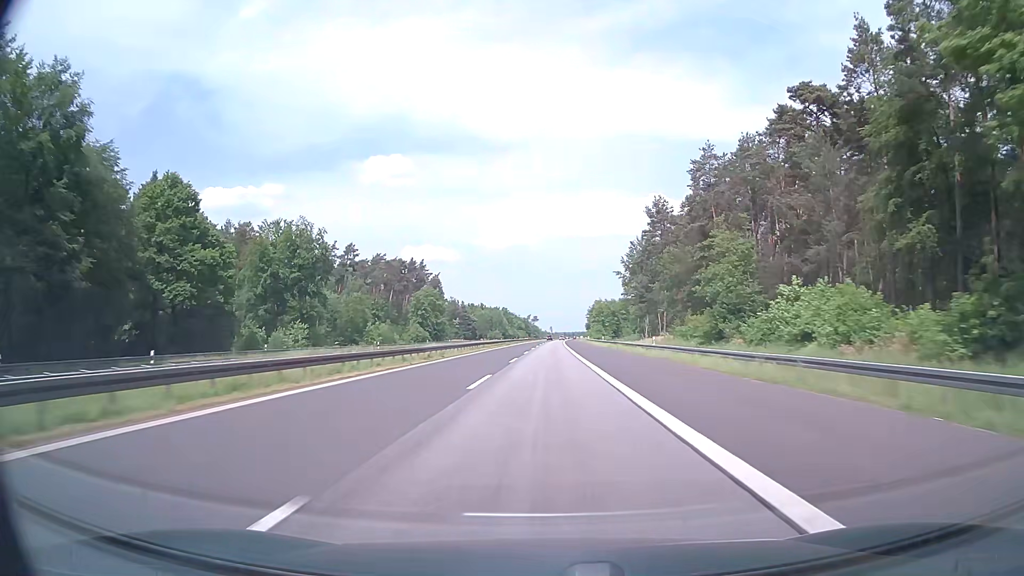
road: motorway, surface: asphalt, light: Day
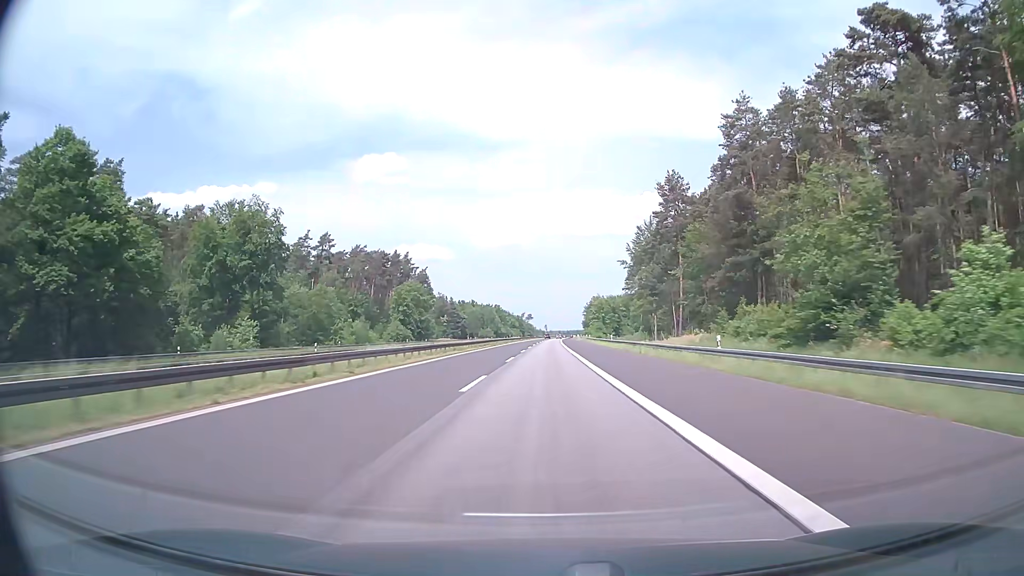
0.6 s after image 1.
(+0.1, +19.0) m; +1°
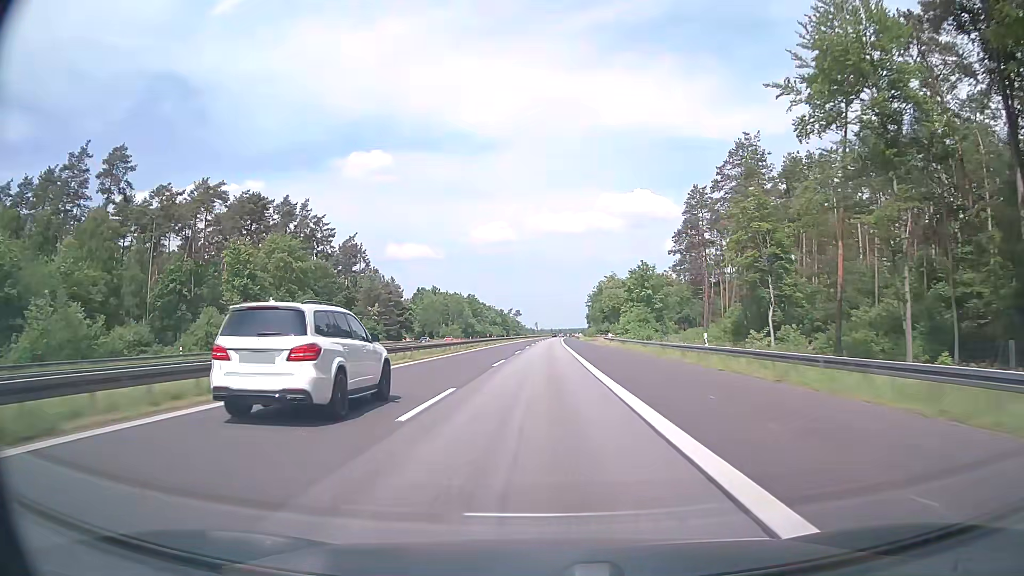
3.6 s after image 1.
(+1.0, +95.0) m; +1°
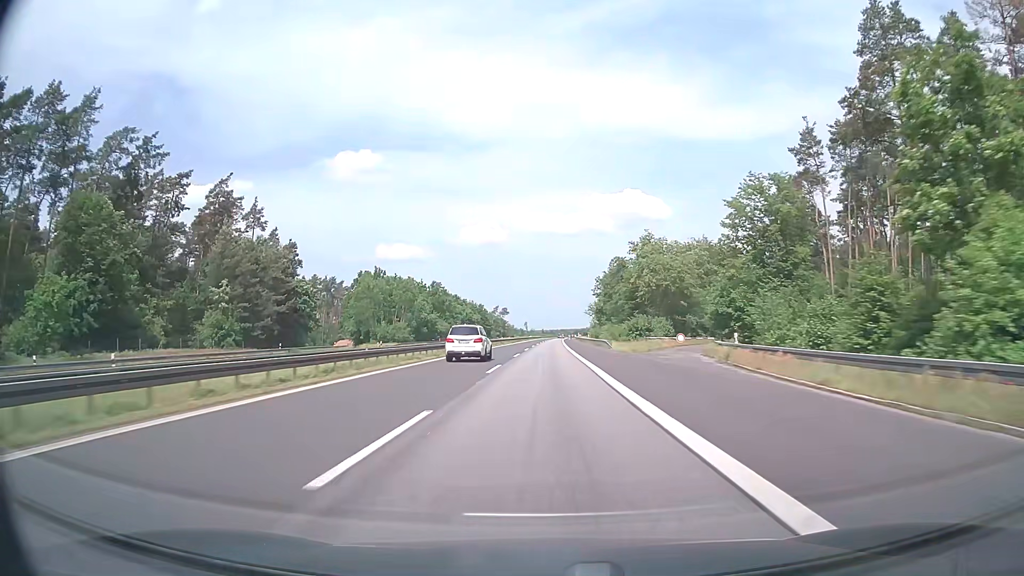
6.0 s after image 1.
(+0.4, +76.1) m; +1°
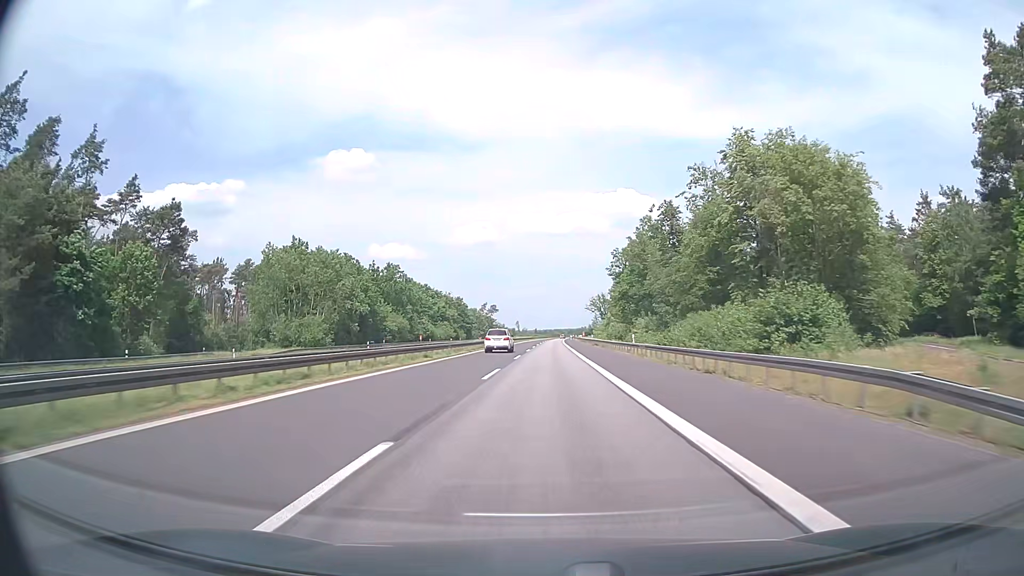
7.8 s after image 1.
(+0.1, +57.1) m; 0°
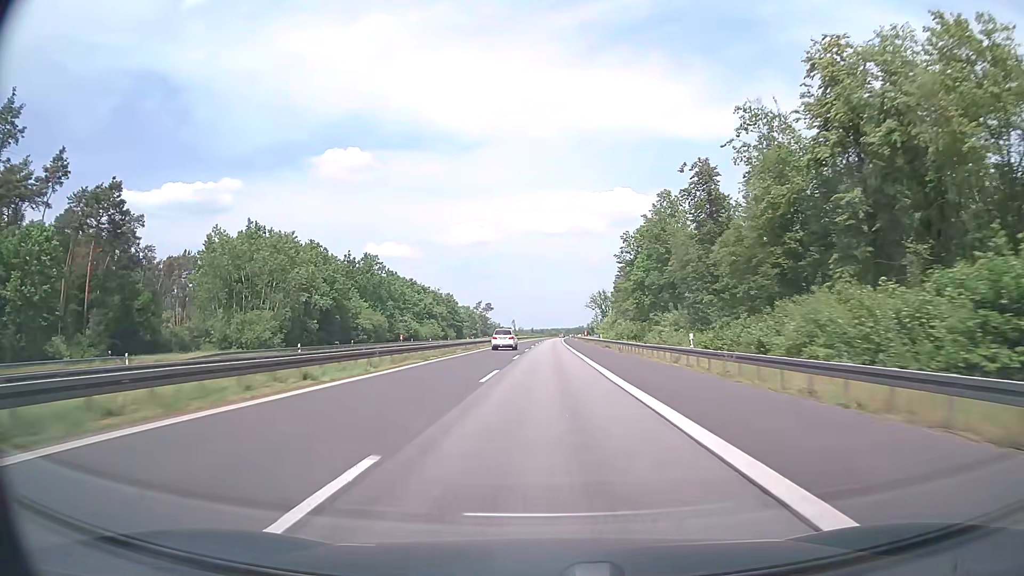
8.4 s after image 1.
(0.0, +19.0) m; 0°
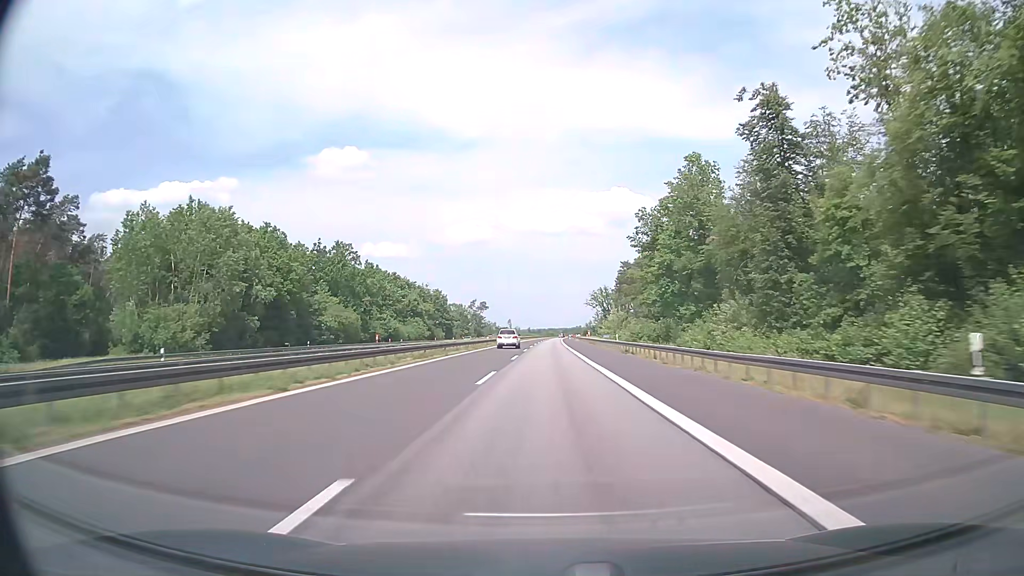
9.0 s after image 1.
(0.0, +19.0) m; 0°
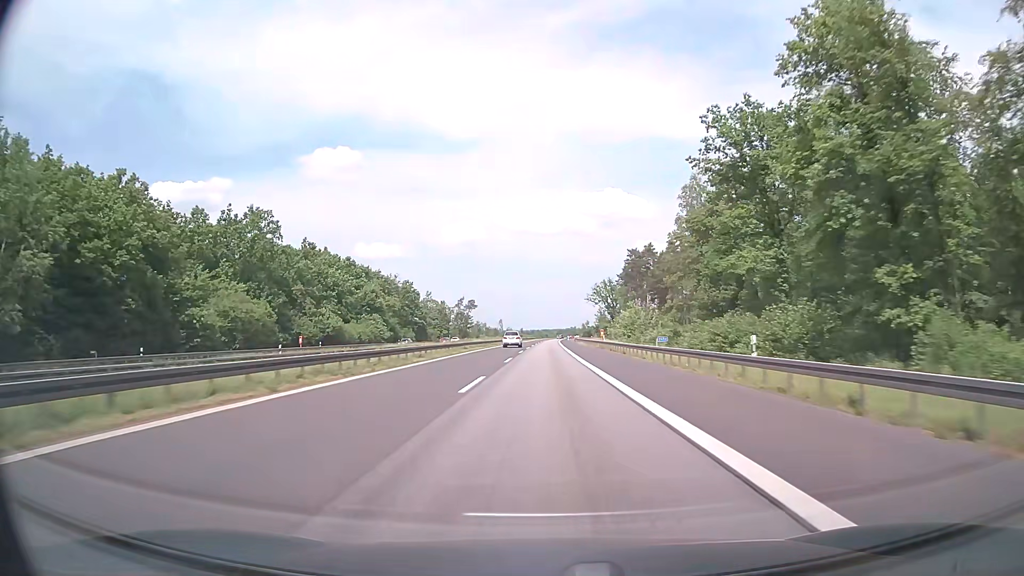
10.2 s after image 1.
(+0.2, +38.0) m; +1°
(0, +10) (0, +20) (0, +30) (0, +40) (0, +50) (0, +60) (0, +70) (+1, +80) (+1, +90) (+1, +100) m
